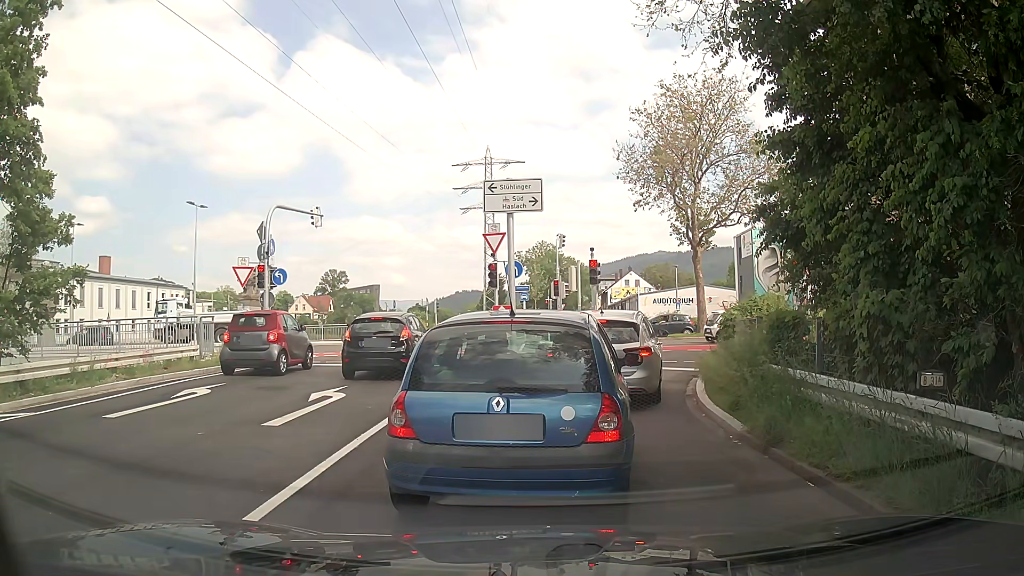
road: trunk_link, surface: asphalt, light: Day
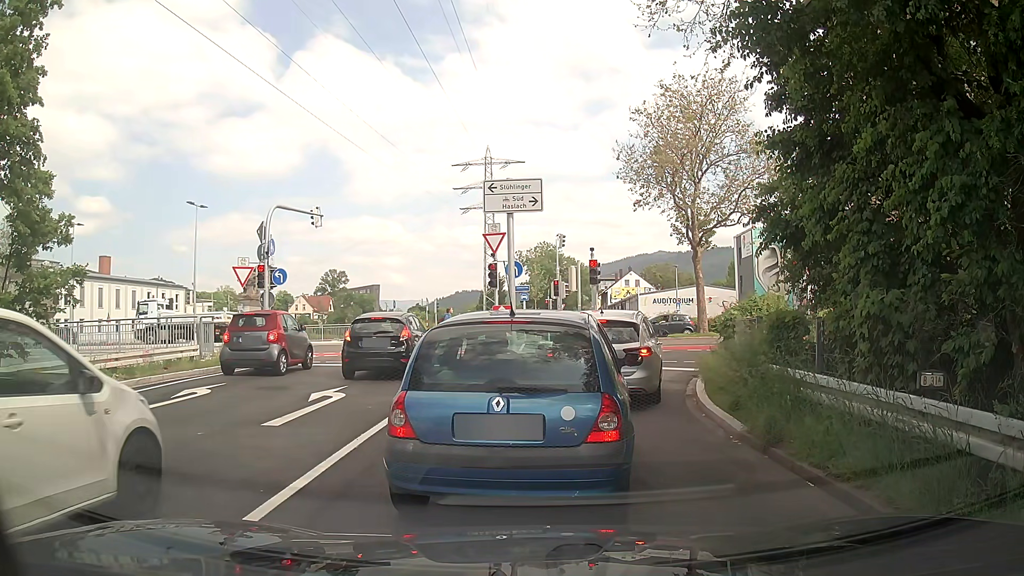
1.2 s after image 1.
(0.0, 0.0) m; 0°
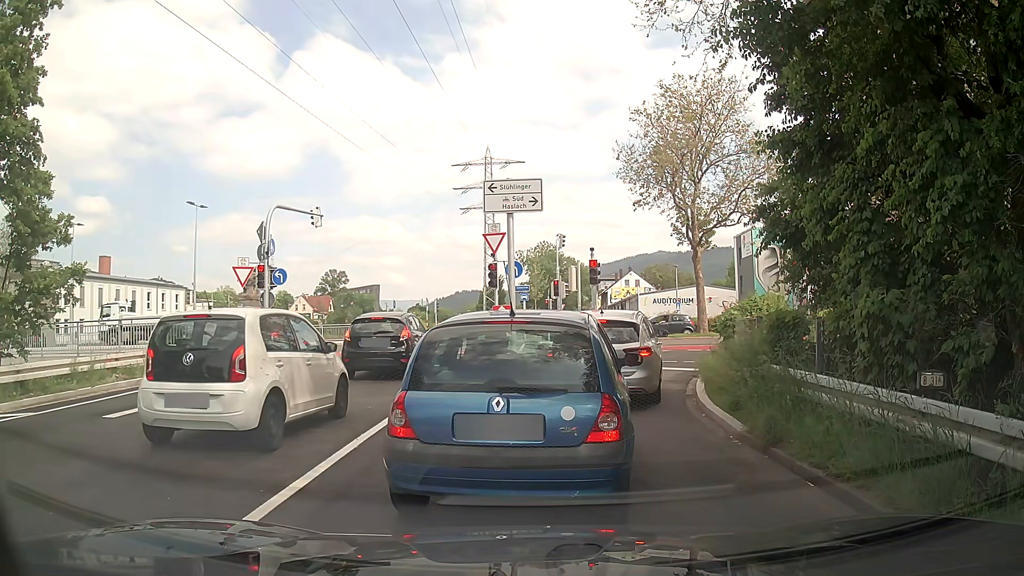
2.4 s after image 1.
(0.0, 0.0) m; 0°
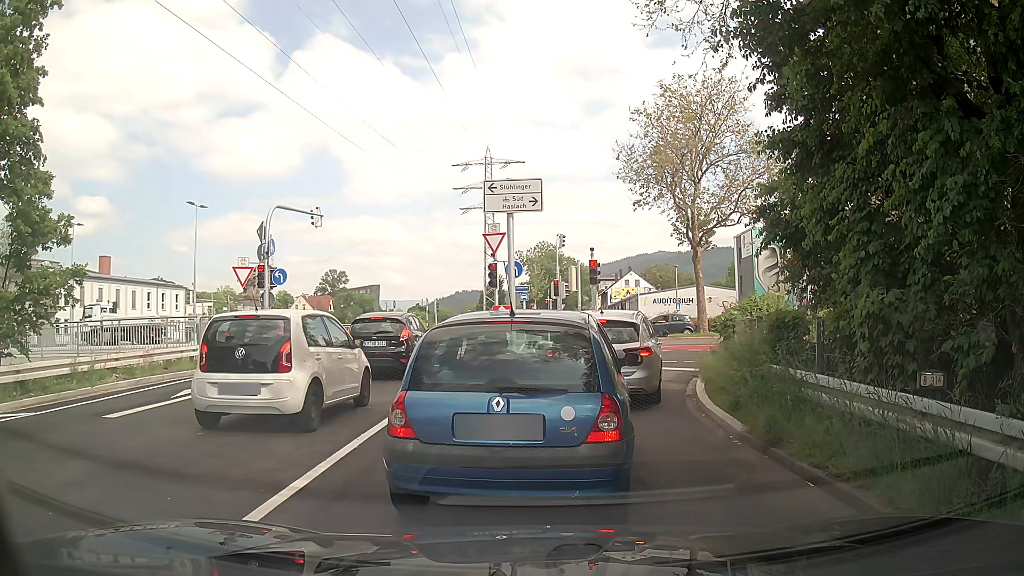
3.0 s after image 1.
(0.0, 0.0) m; 0°
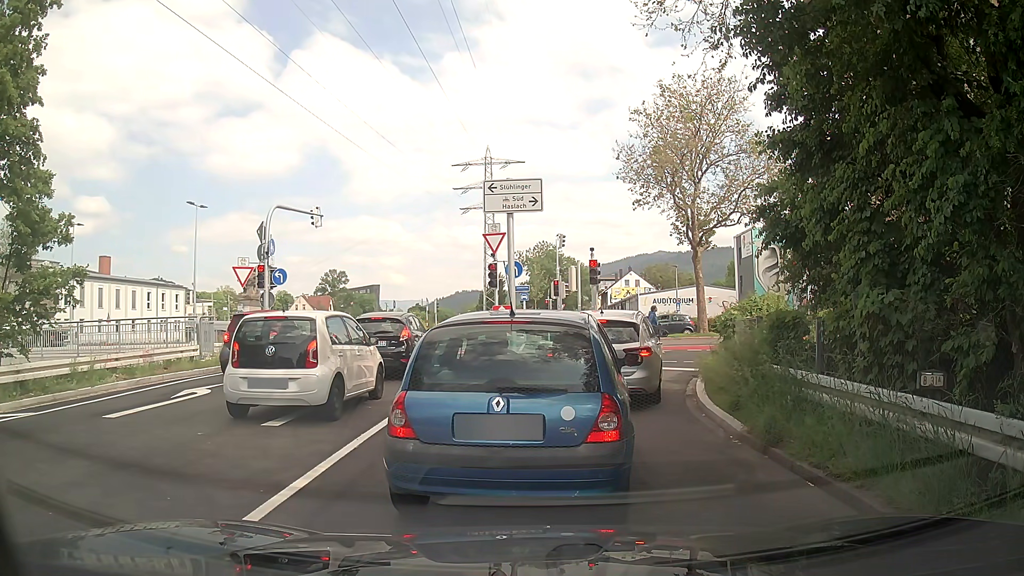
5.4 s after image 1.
(0.0, 0.0) m; 0°
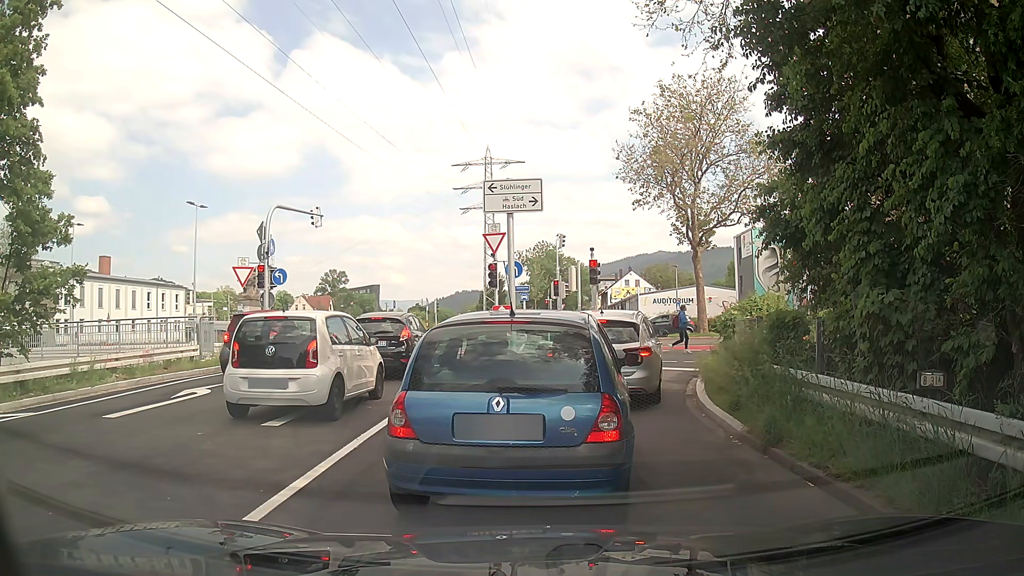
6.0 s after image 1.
(0.0, 0.0) m; 0°
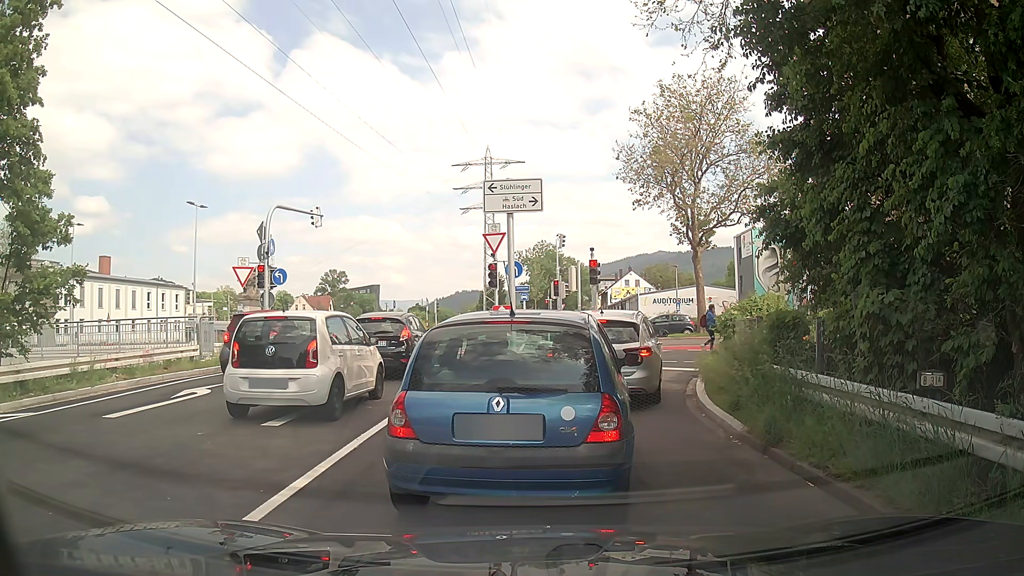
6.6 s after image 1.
(0.0, 0.0) m; 0°
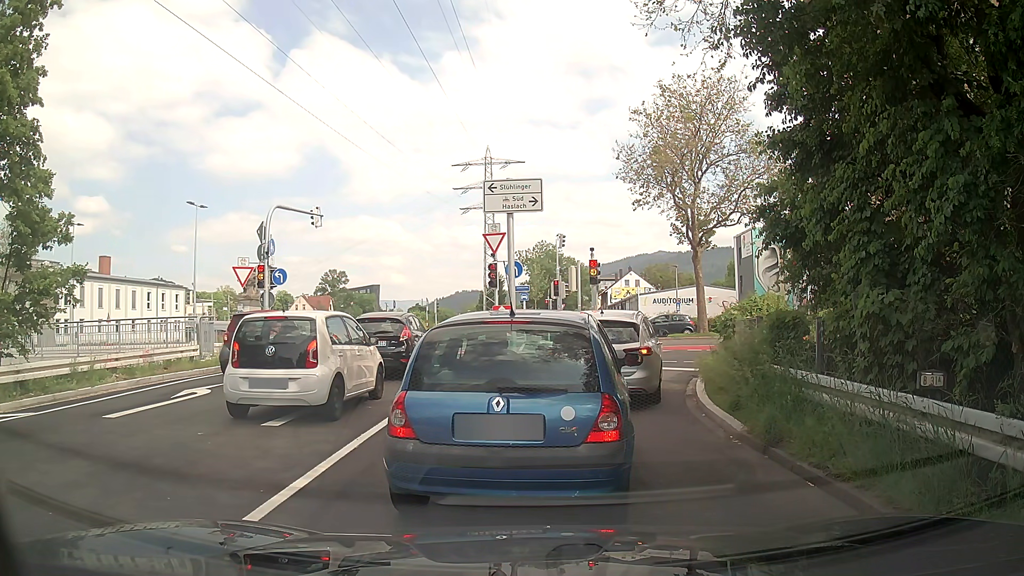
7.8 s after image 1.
(0.0, 0.0) m; 0°
